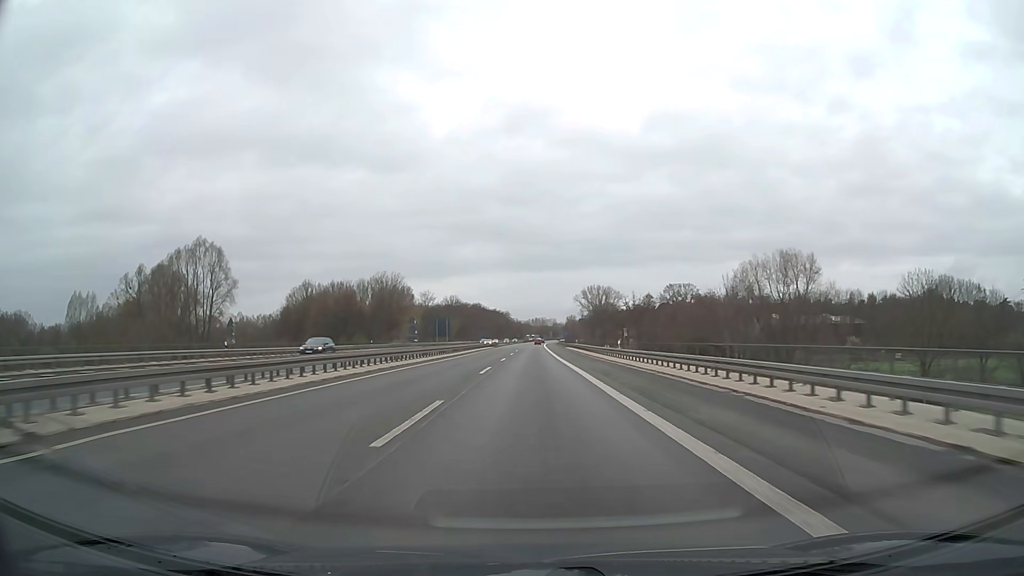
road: motorway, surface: asphalt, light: Day
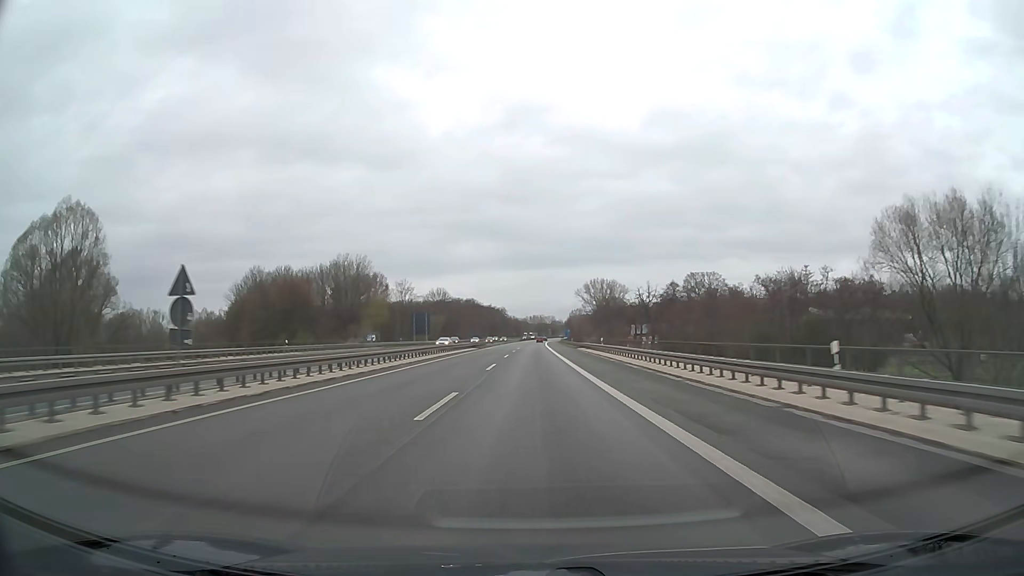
(+0.1, +32.8) m; 0°
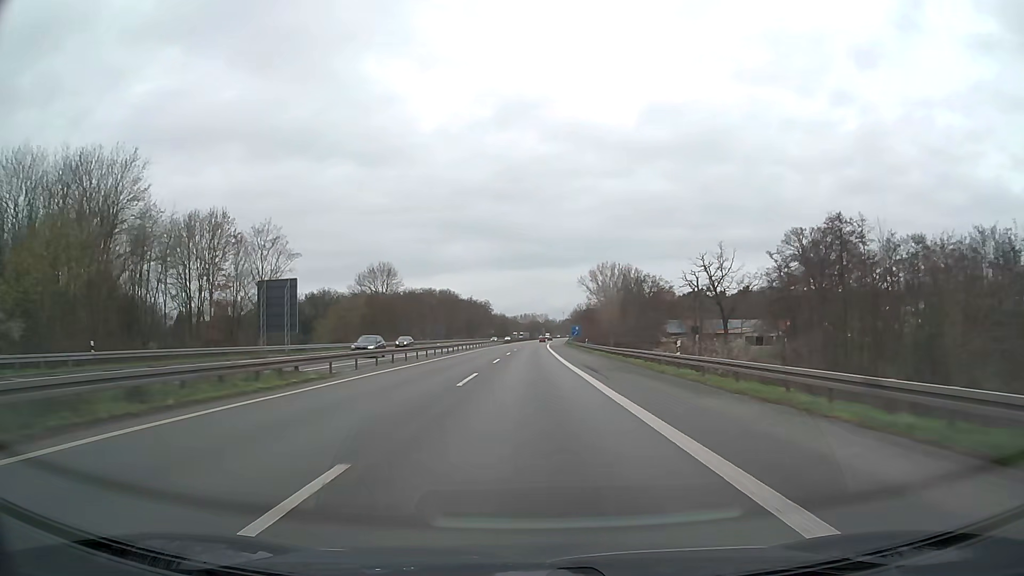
(+0.6, +82.1) m; +1°
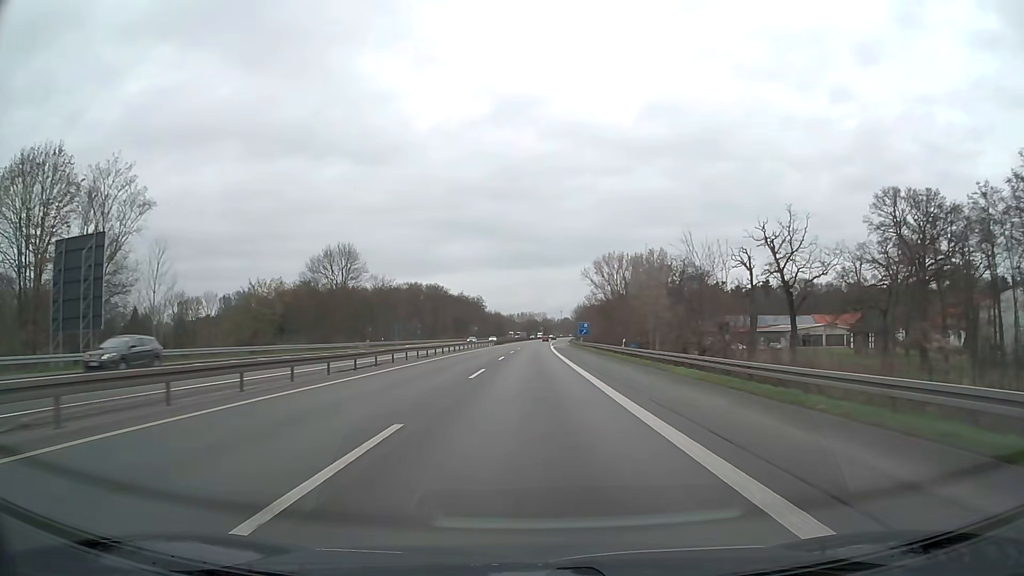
(+0.1, +32.9) m; 0°
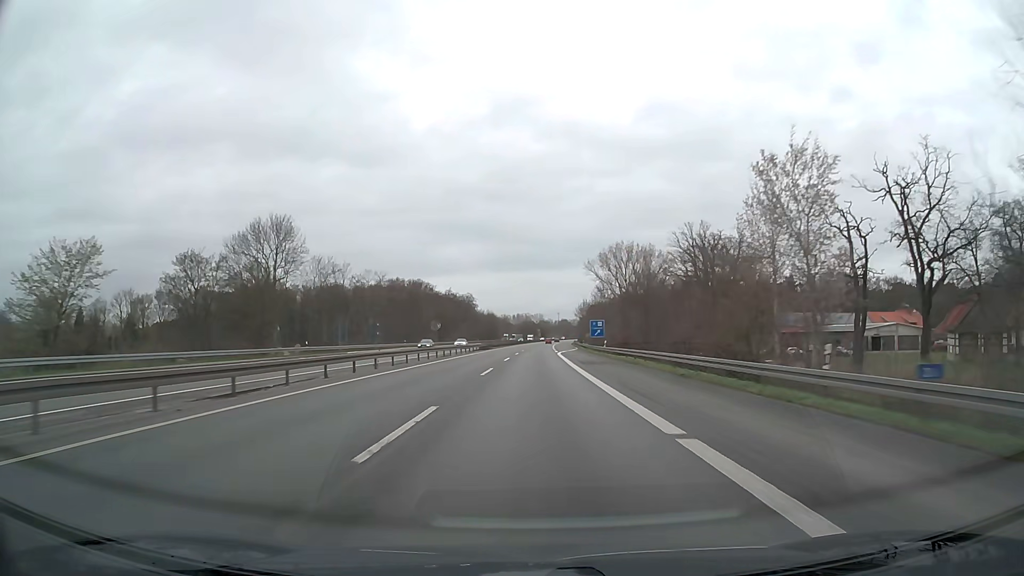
(+0.1, +32.9) m; 0°
